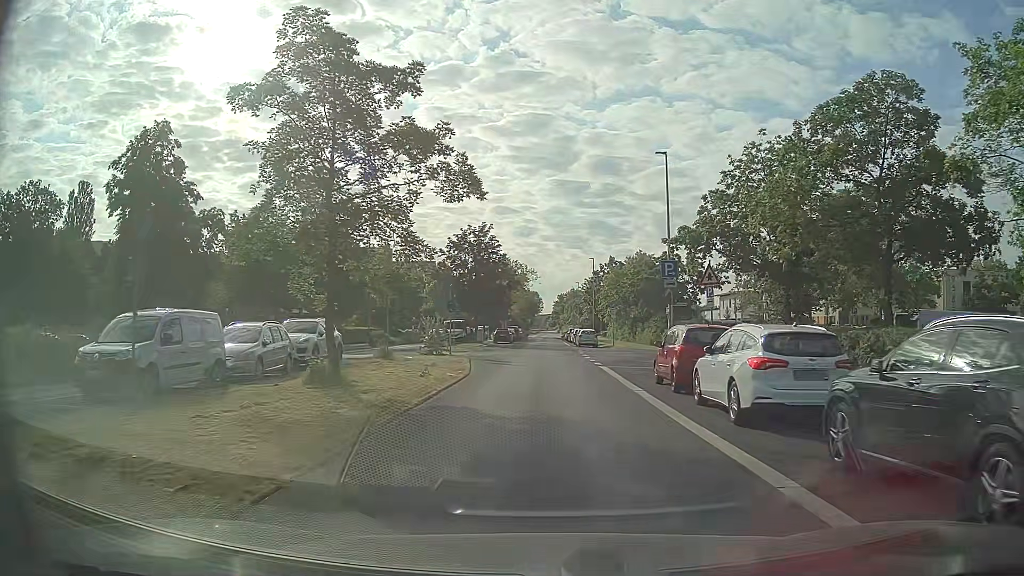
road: unclassified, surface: asphalt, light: Day
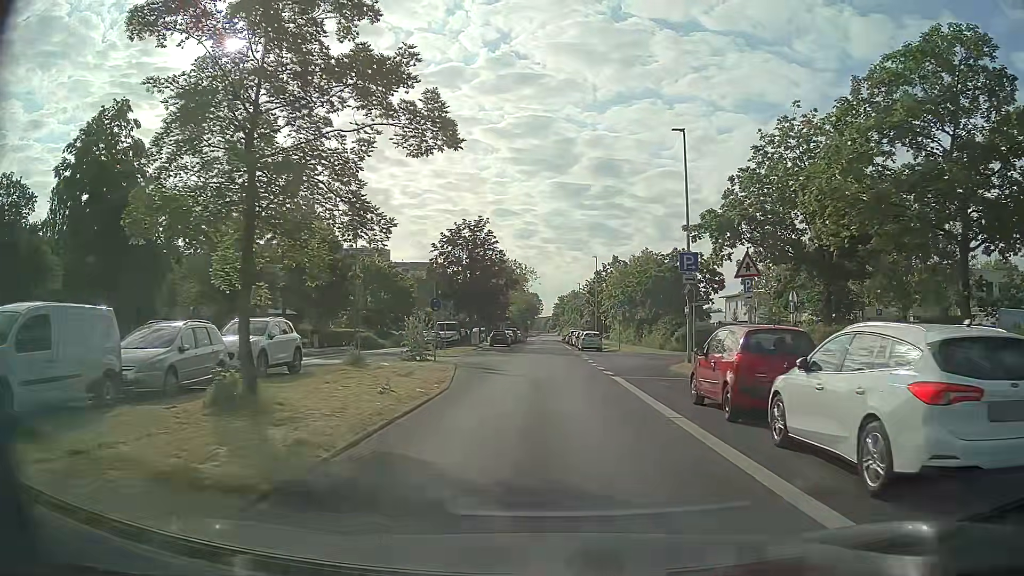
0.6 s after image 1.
(0.0, +4.5) m; 0°
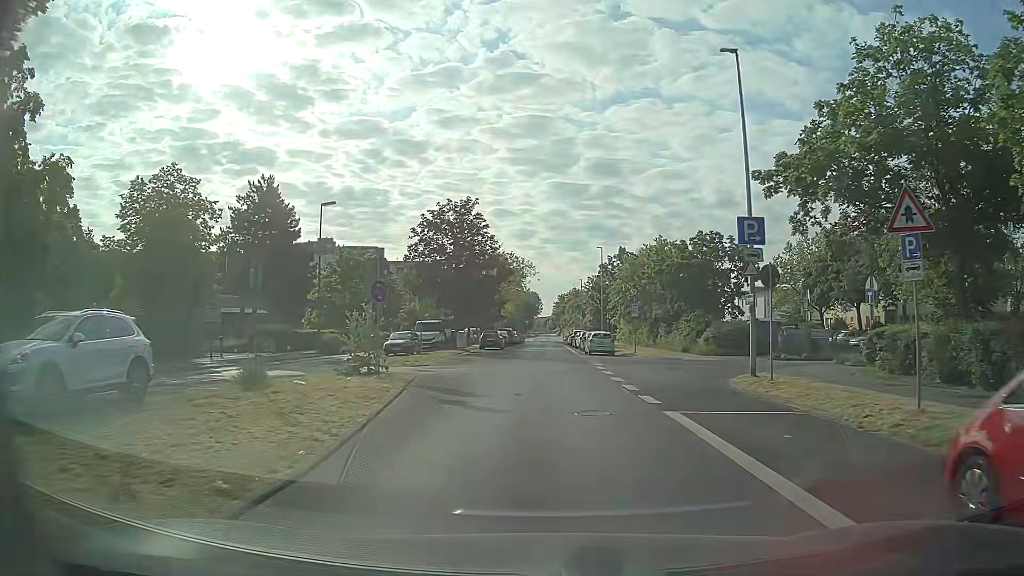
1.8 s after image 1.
(0.0, +9.1) m; 0°
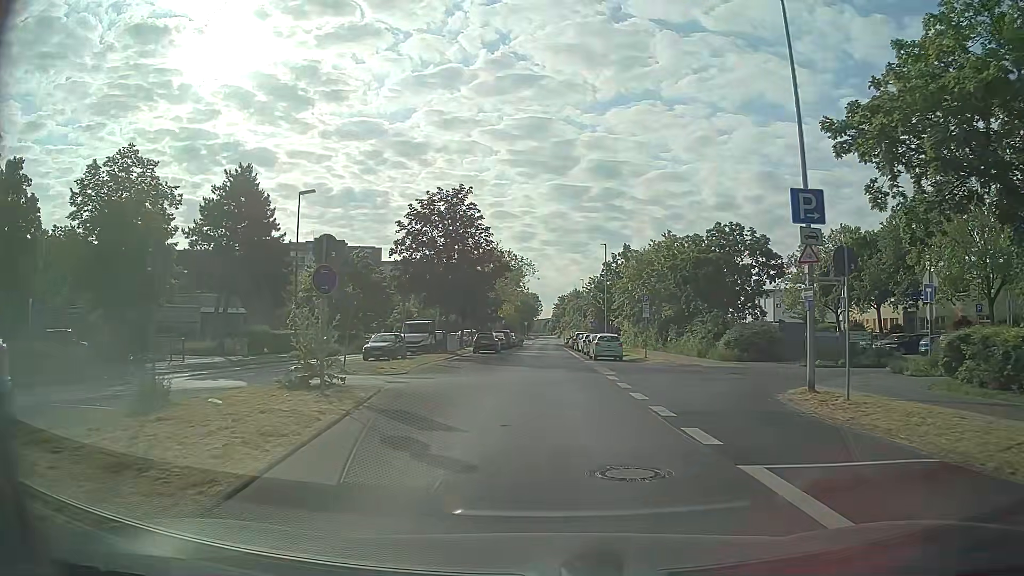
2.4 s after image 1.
(0.0, +4.6) m; 0°
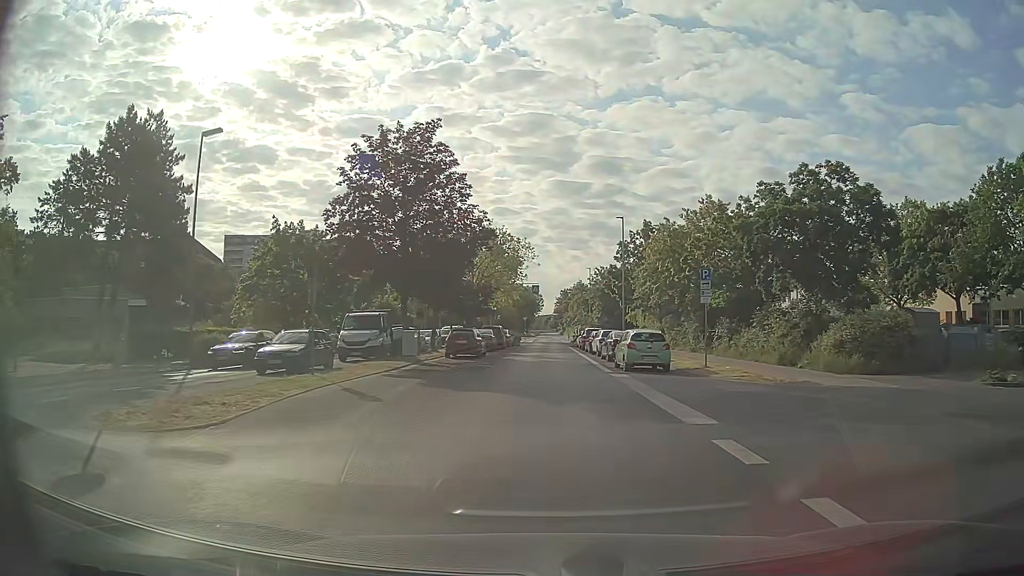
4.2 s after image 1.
(0.0, +13.8) m; 0°
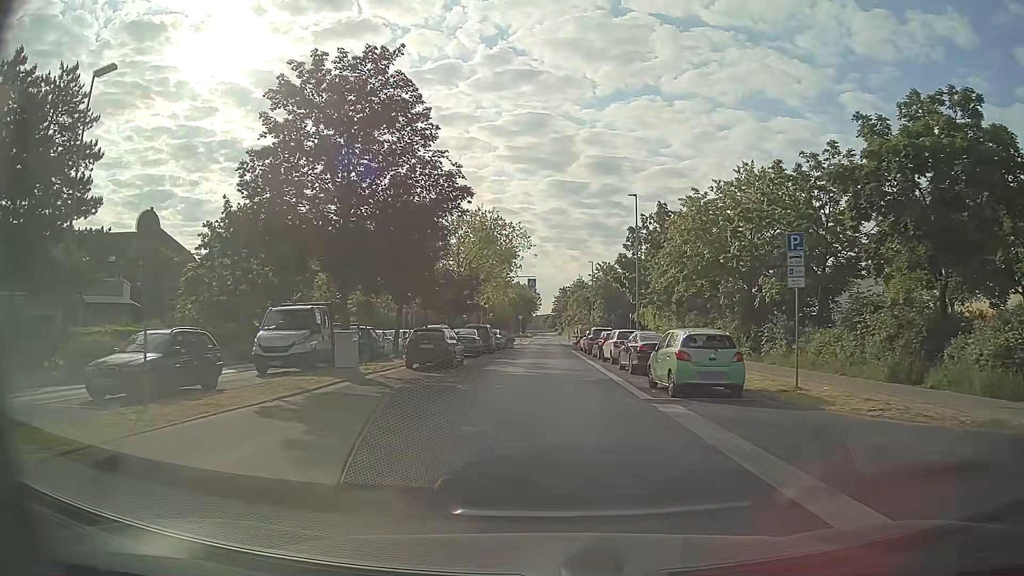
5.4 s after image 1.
(0.0, +9.1) m; 0°
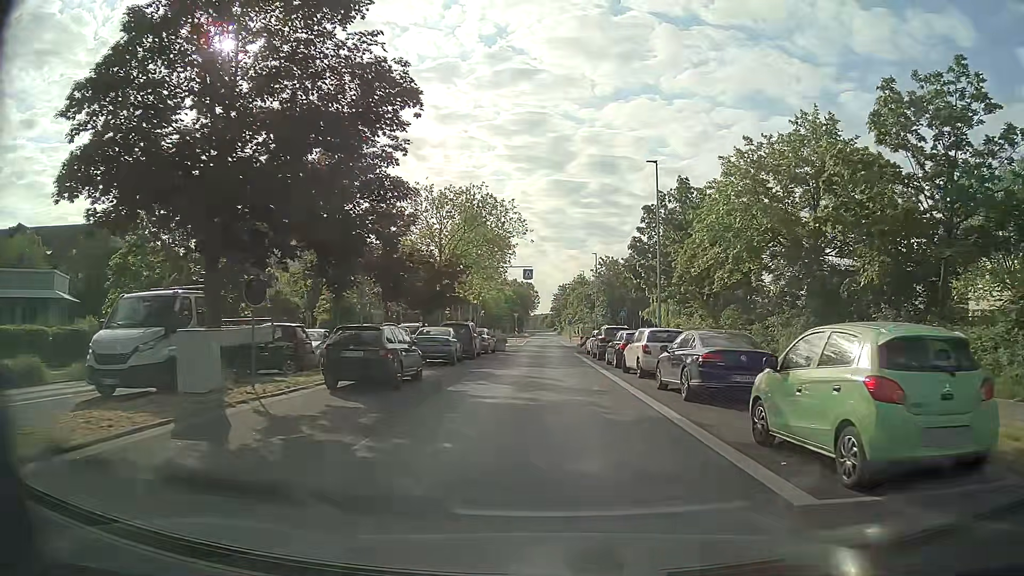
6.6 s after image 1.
(0.0, +8.9) m; 0°
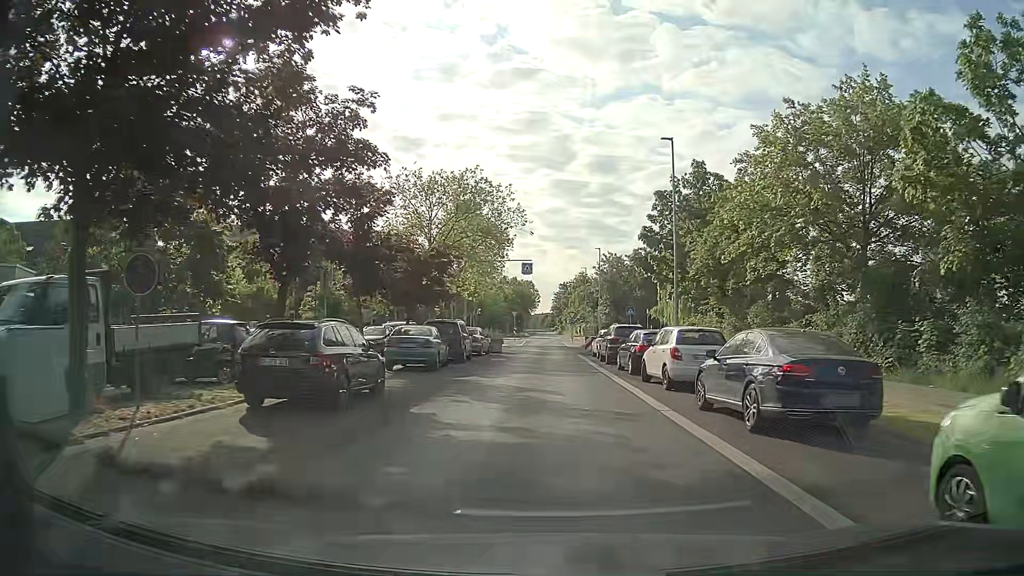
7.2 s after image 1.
(0.0, +4.4) m; 0°
(0, +10) (0, +20) (0, +30) (0, +40) (0, +50) (0, +60) (0, +70) (+1, +80) (+1, +90) (+2, +100) m
